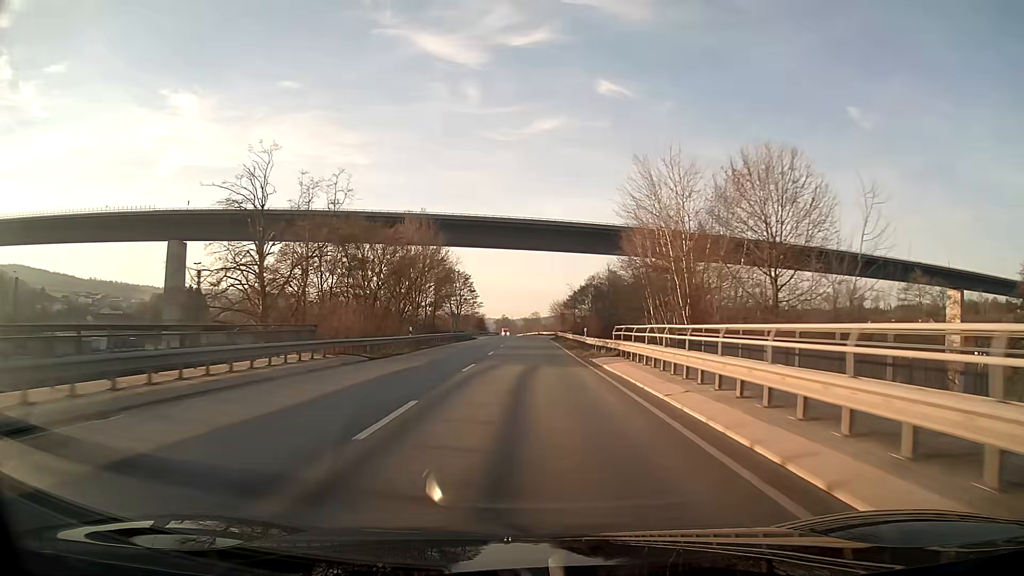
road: primary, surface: asphalt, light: Day
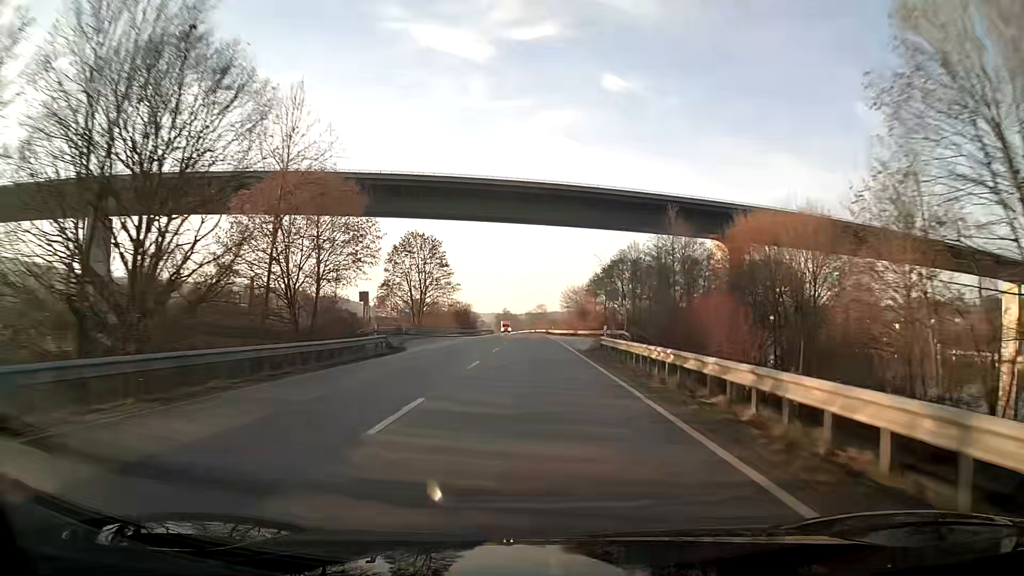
(-0.1, +48.1) m; 0°
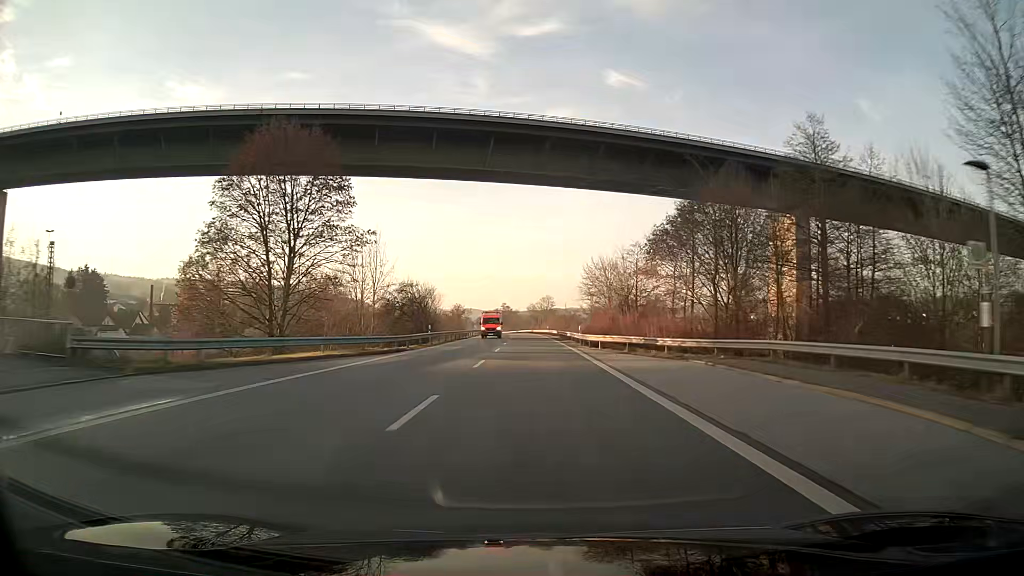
(-0.1, +48.1) m; 0°
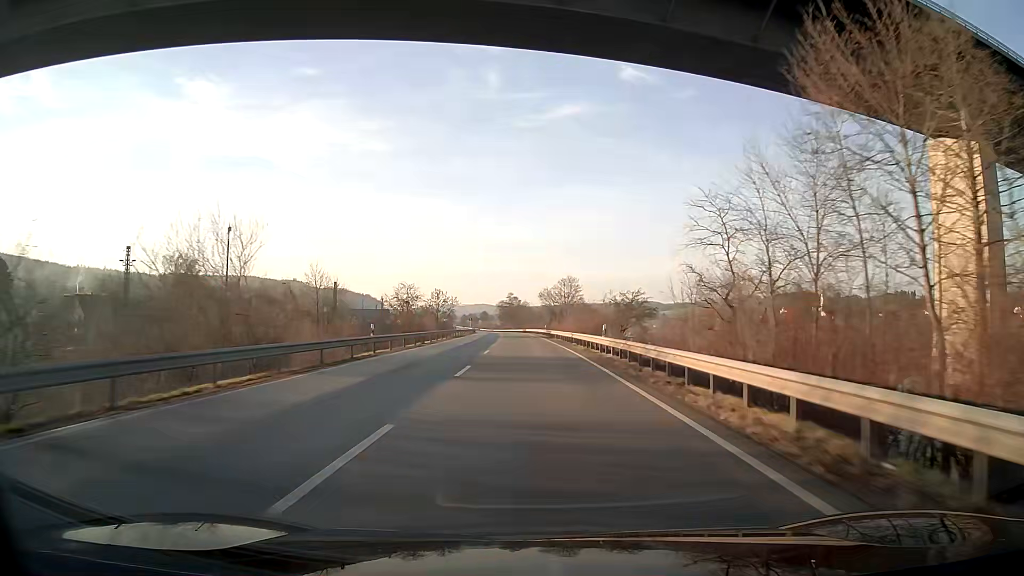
(-0.6, +64.1) m; -1°
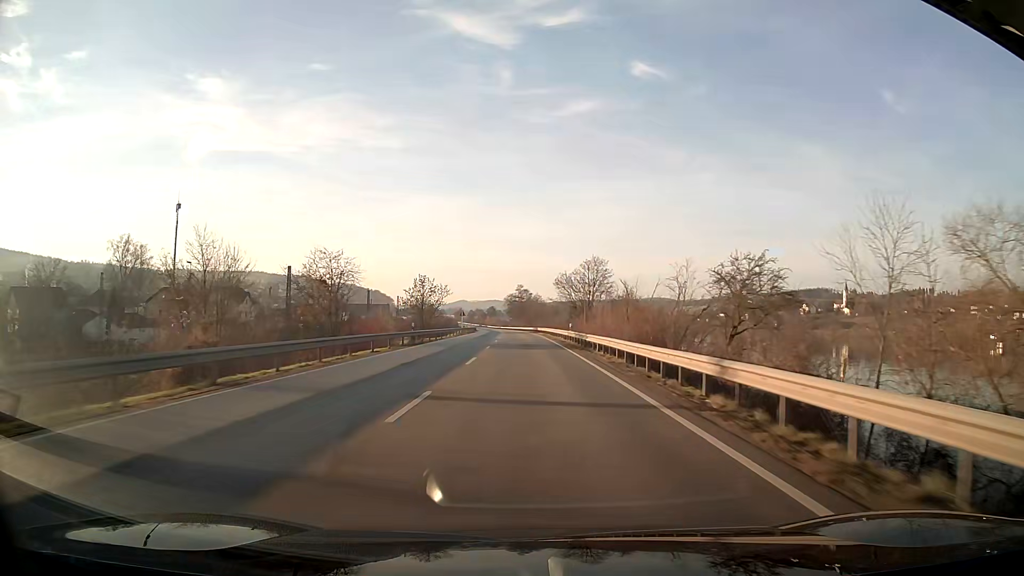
(-0.3, +32.1) m; -1°
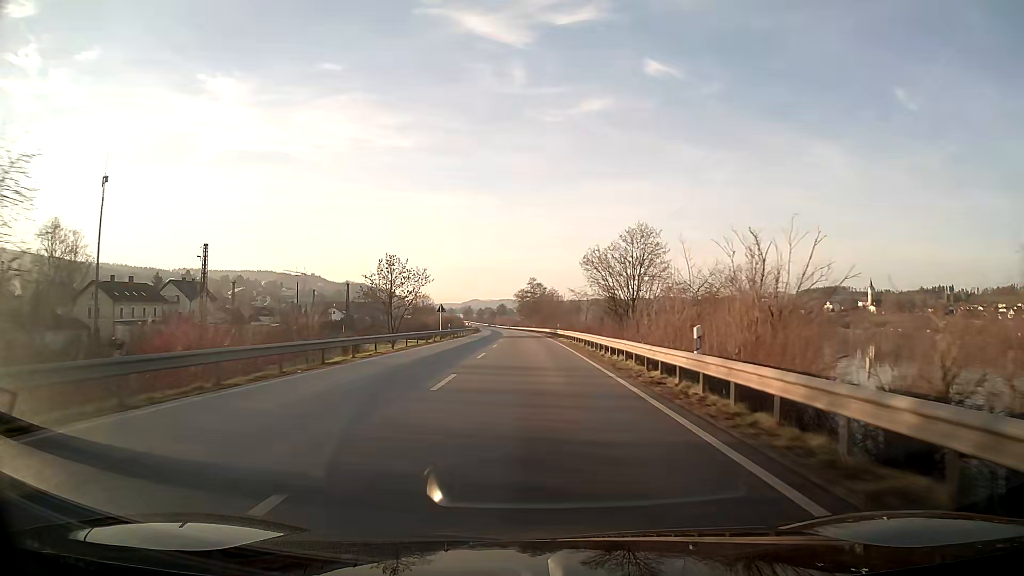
(-0.3, +32.1) m; -1°
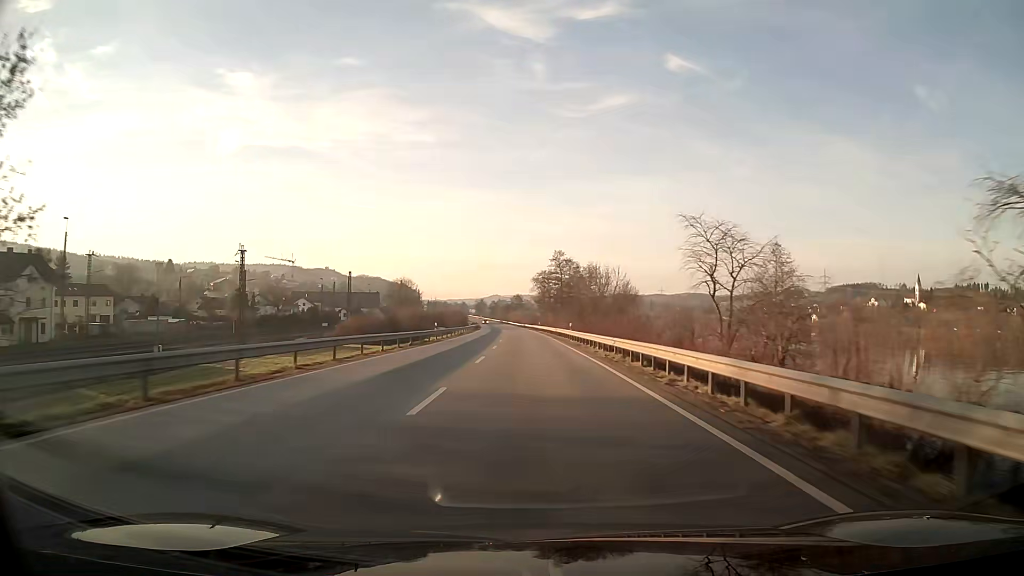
(-1.1, +64.1) m; -2°
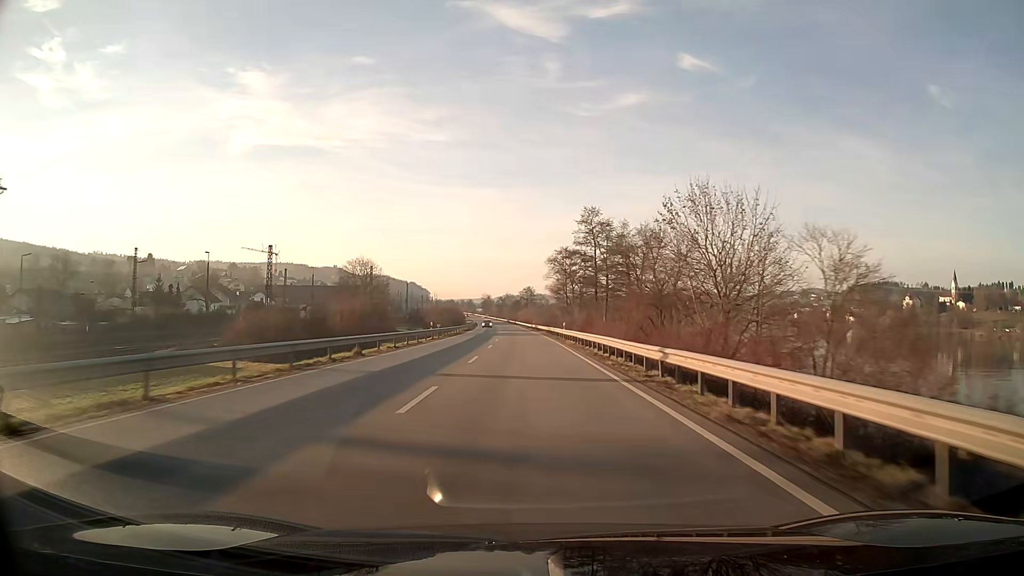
(-0.5, +48.1) m; -1°
